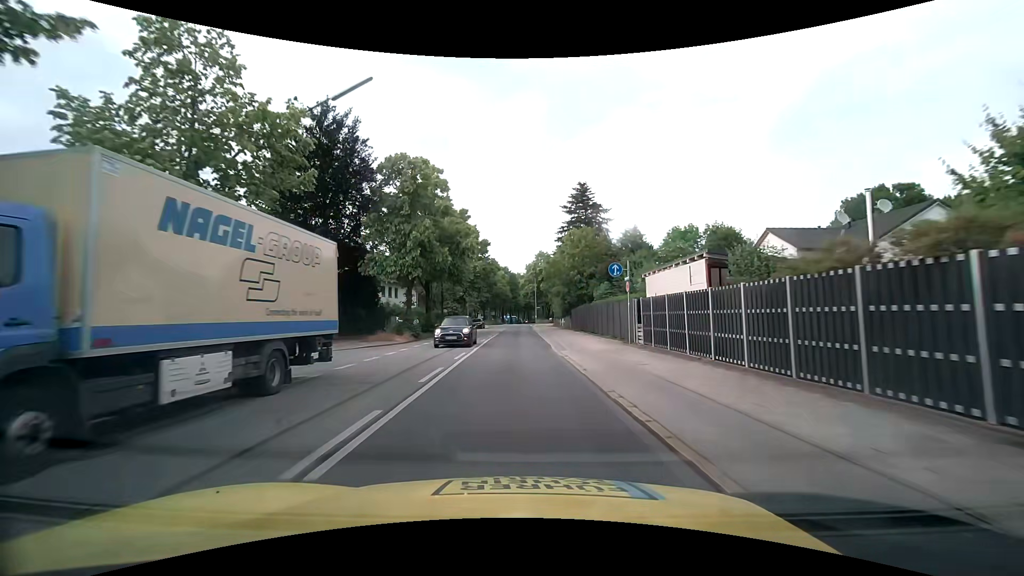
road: secondary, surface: asphalt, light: Day
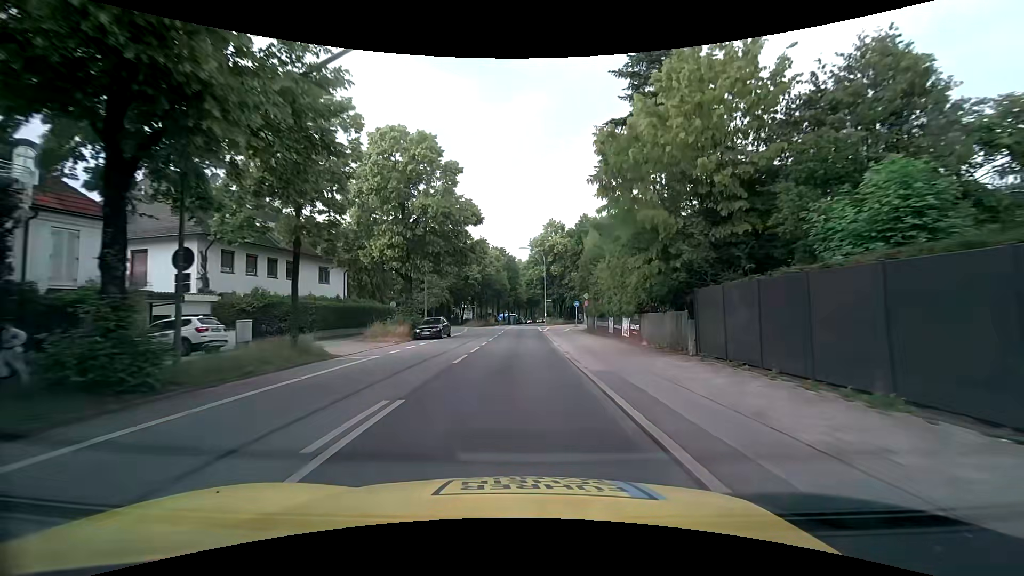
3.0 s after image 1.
(-0.2, +35.0) m; 0°
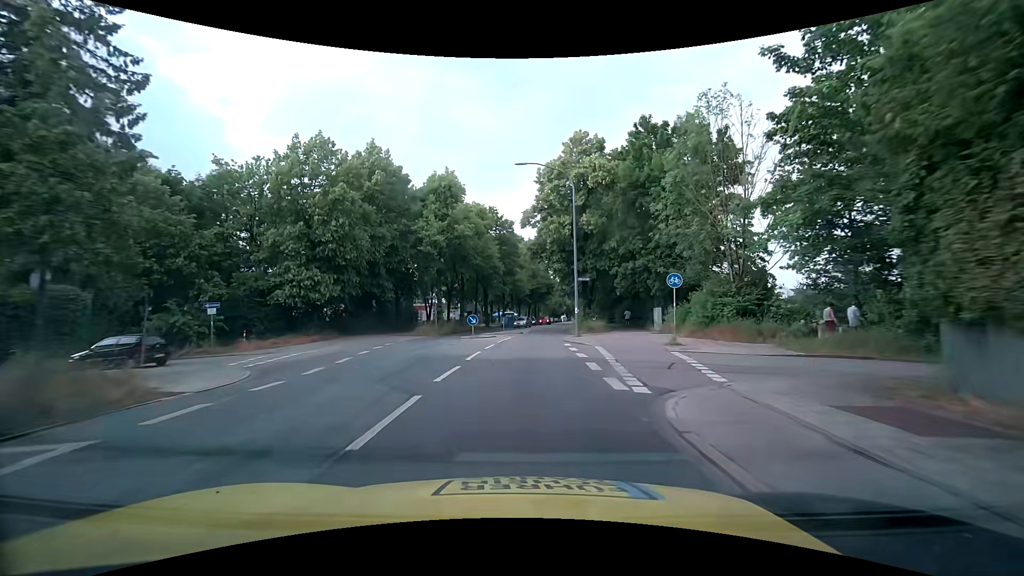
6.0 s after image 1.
(-0.1, +36.3) m; 0°
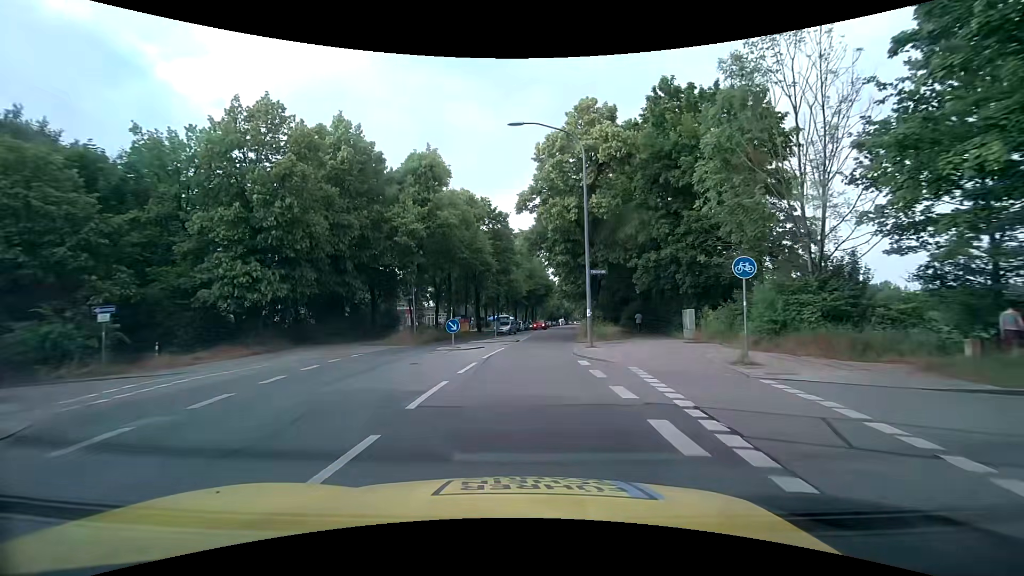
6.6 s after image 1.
(0.0, +6.8) m; 0°
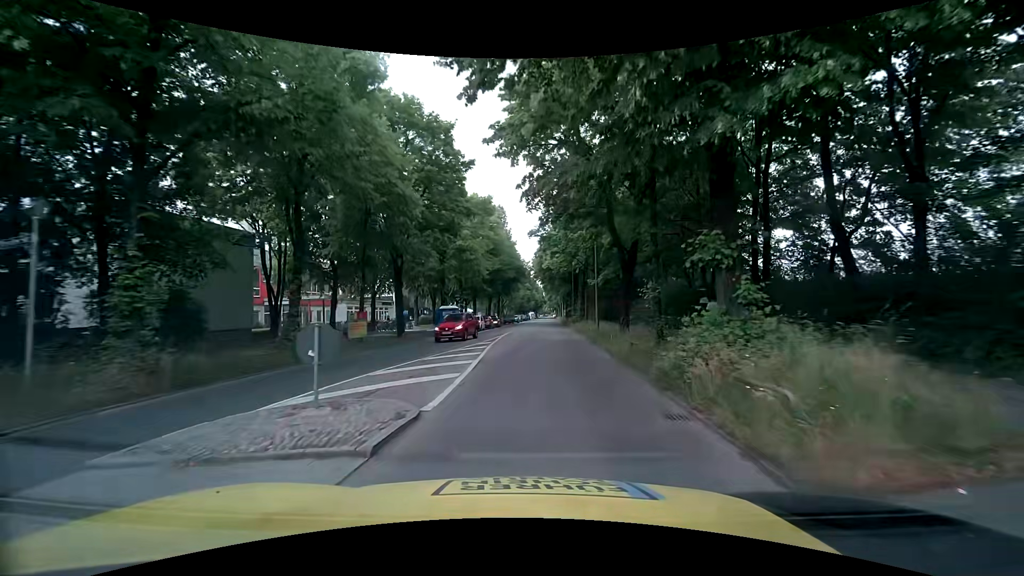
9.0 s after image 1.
(+0.6, +24.8) m; +3°
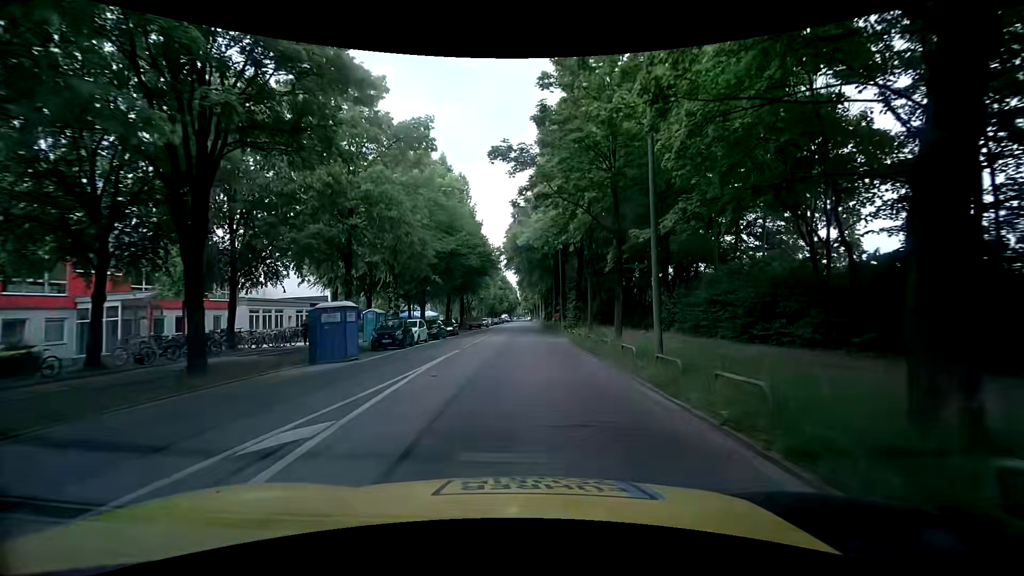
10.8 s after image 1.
(+0.7, +17.7) m; +3°
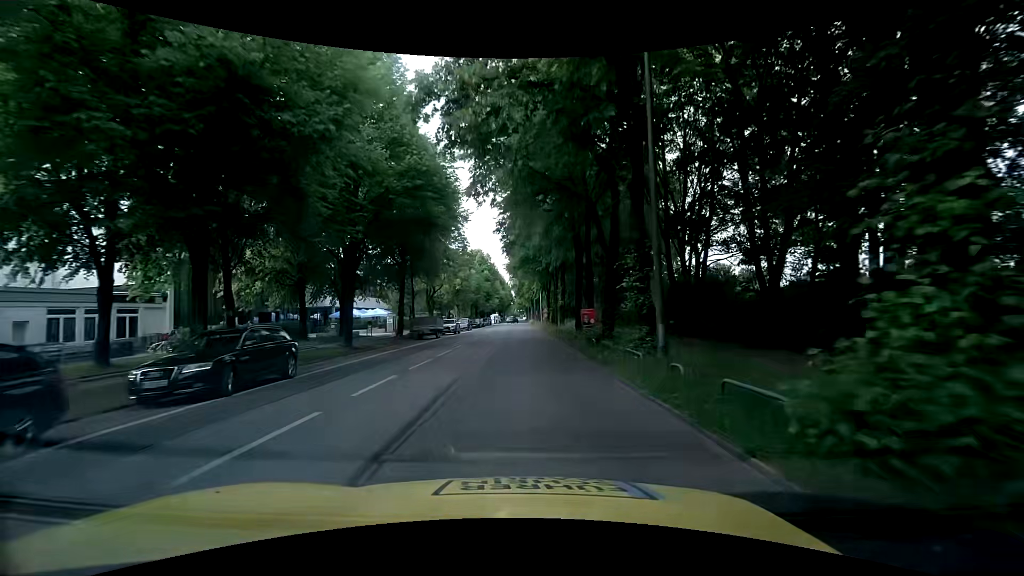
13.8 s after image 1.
(+0.7, +31.0) m; +1°
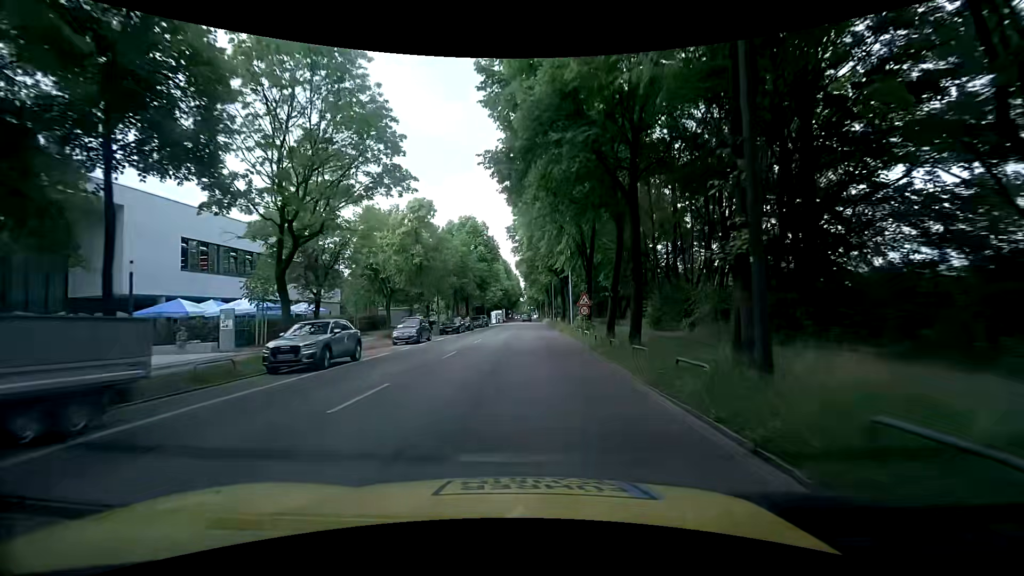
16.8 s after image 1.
(-0.3, +33.3) m; -1°
(0, +10) (0, +20) (0, +30) (0, +40) (0, +50) (0, +60) (+1, +70) (+1, +80) (+1, +90) (+1, +100) m
